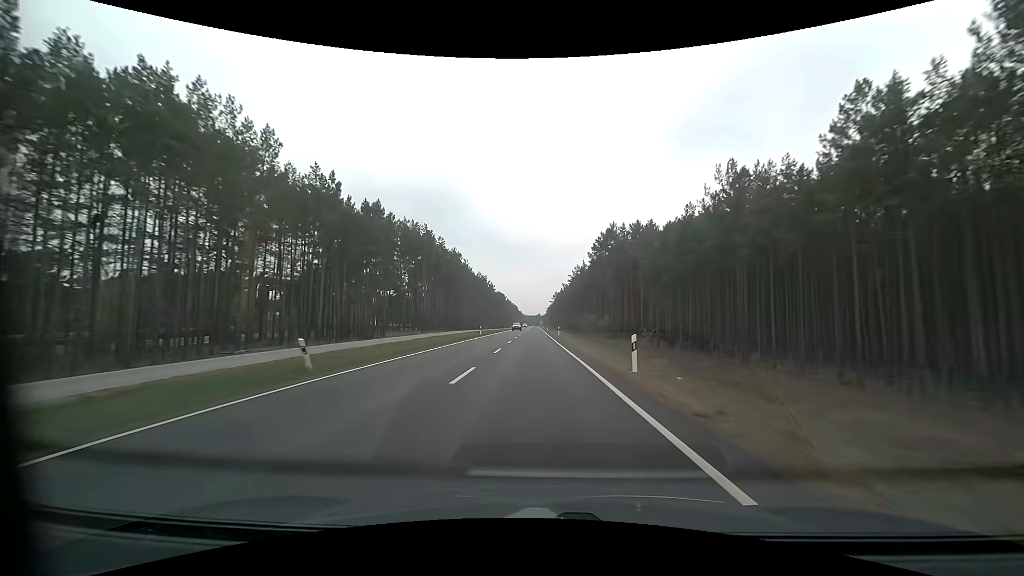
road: primary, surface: asphalt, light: Day
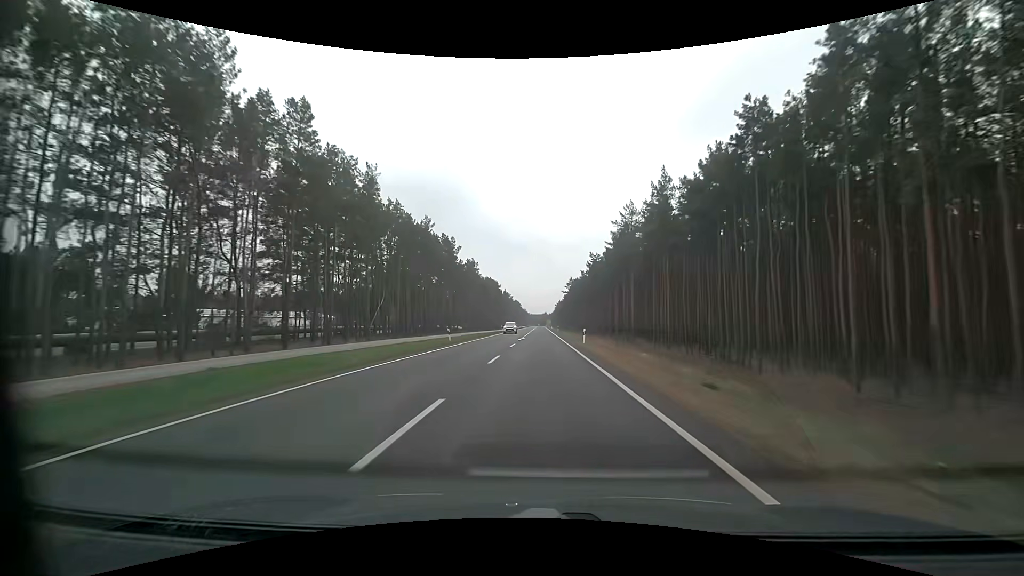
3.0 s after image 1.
(-0.5, +78.2) m; -1°
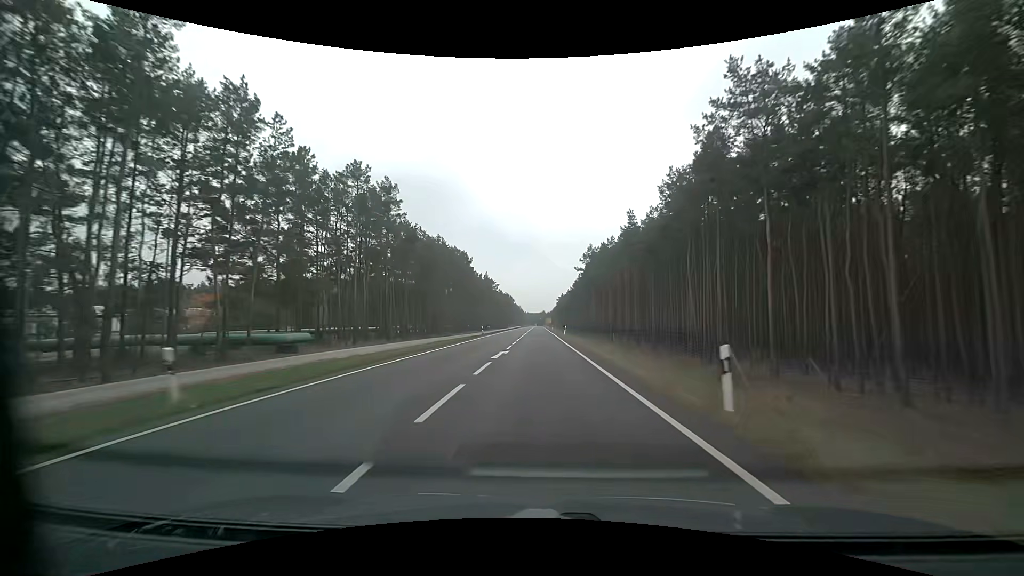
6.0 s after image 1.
(+0.3, +76.6) m; 0°
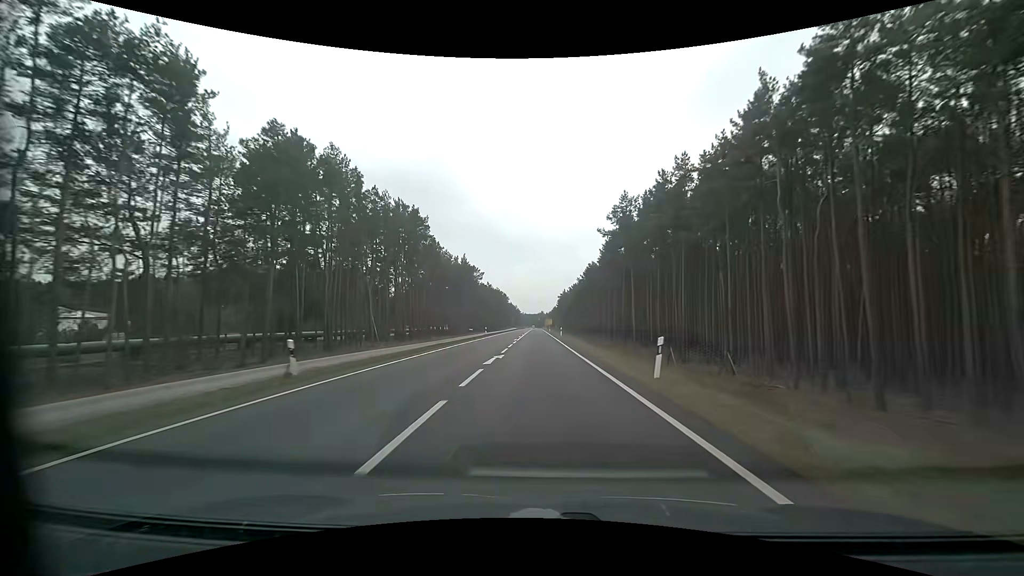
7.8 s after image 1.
(-0.1, +45.1) m; 0°
(0, +10) (0, +20) (0, +30) (0, +40) (0, +50) (0, +60) (0, +70) (0, +80) (0, +90) (0, +100) m
